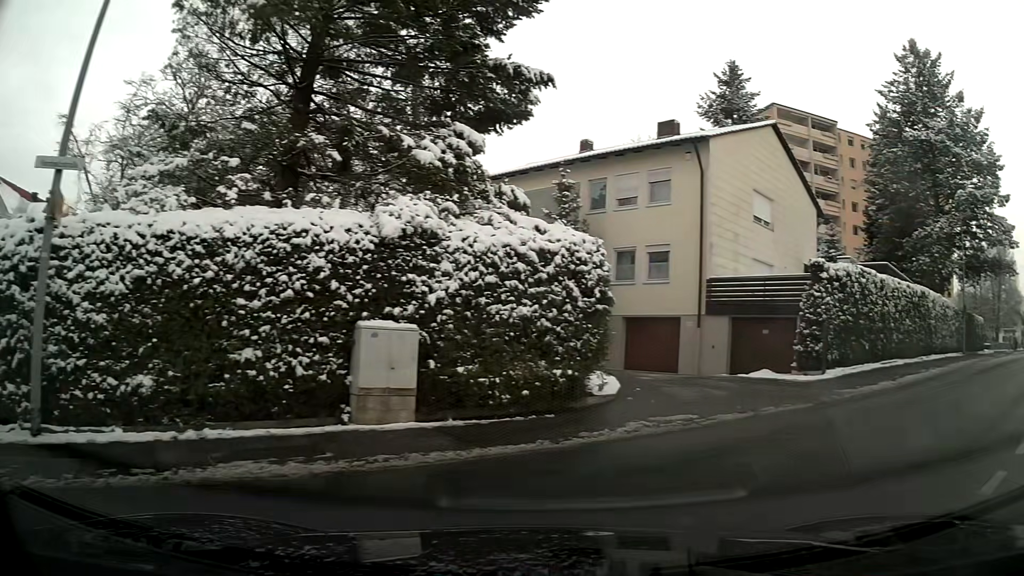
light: Day
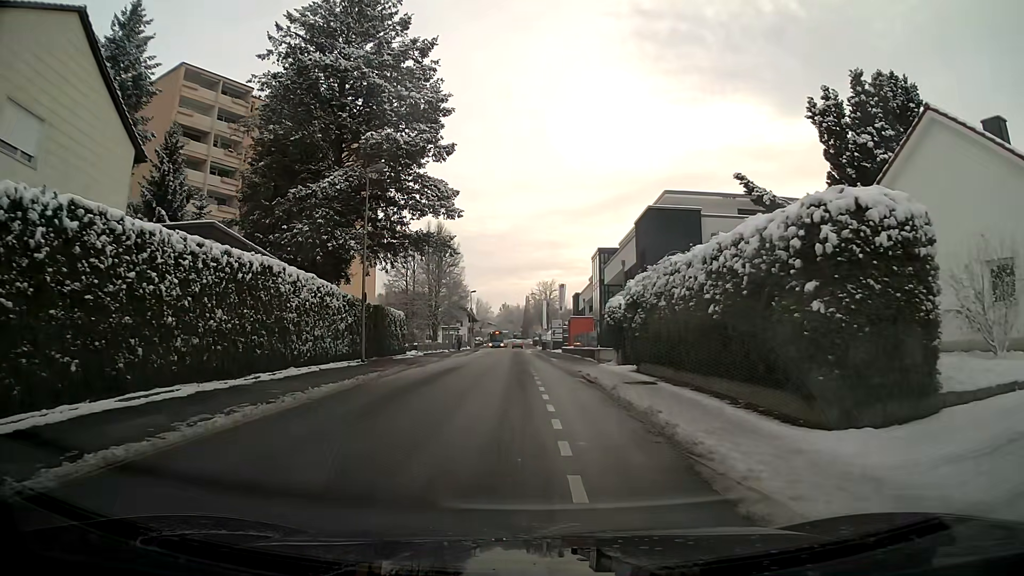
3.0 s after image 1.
(+6.6, +11.1) m; +39°
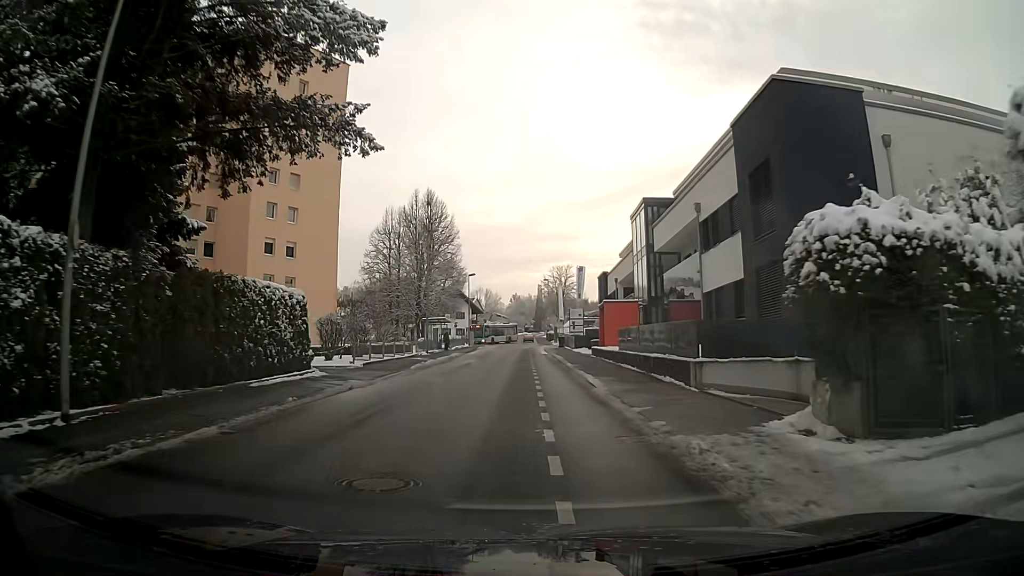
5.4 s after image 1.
(-0.2, +19.4) m; -1°
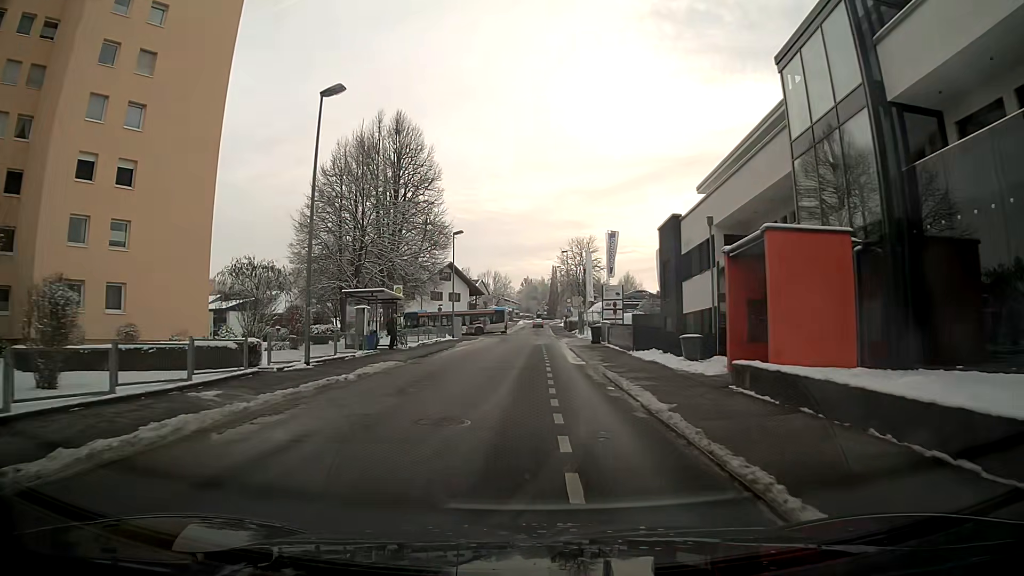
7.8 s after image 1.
(-0.2, +25.4) m; -1°
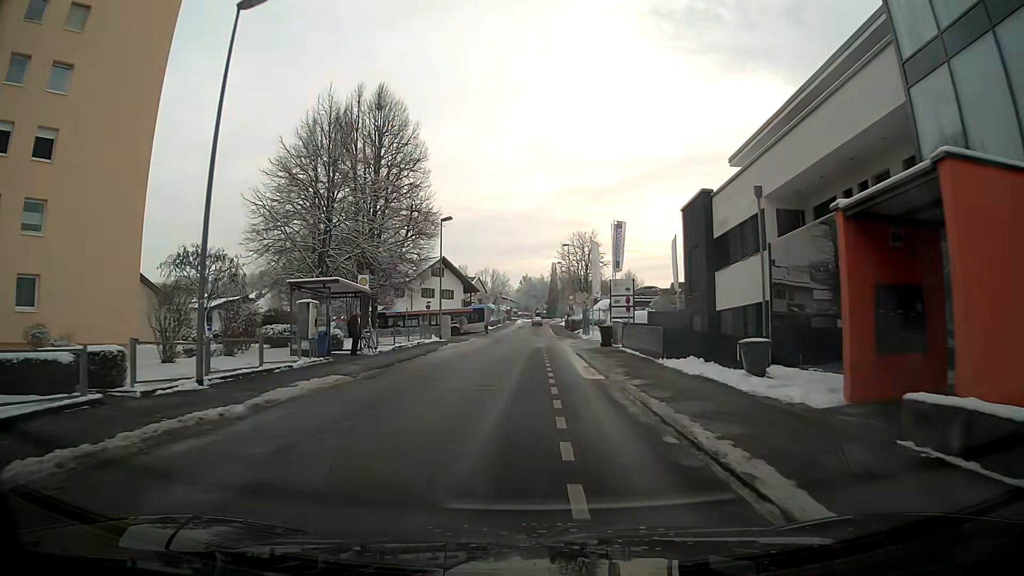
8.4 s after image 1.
(0.0, +6.3) m; 0°
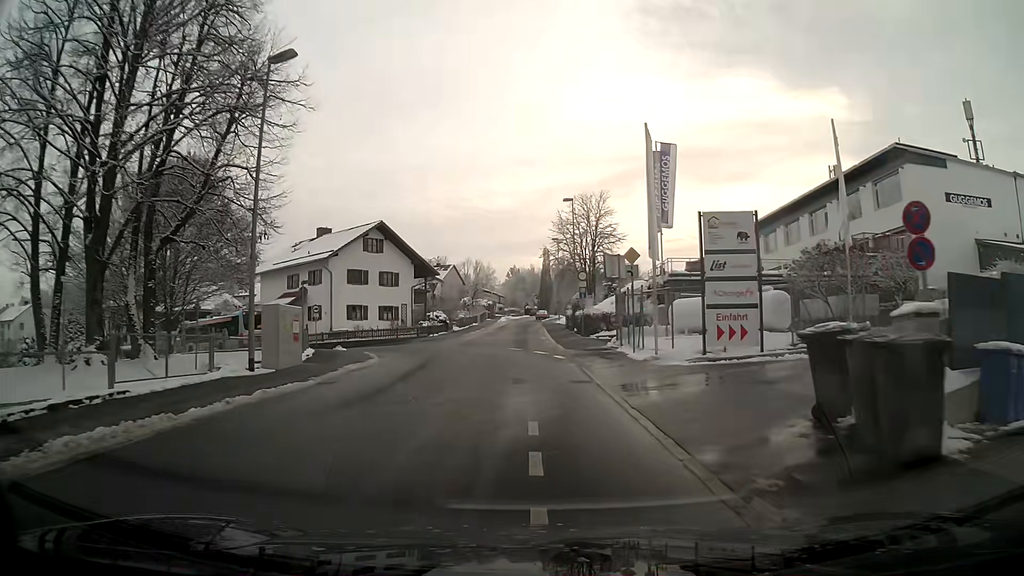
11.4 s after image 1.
(+0.3, +28.6) m; +1°
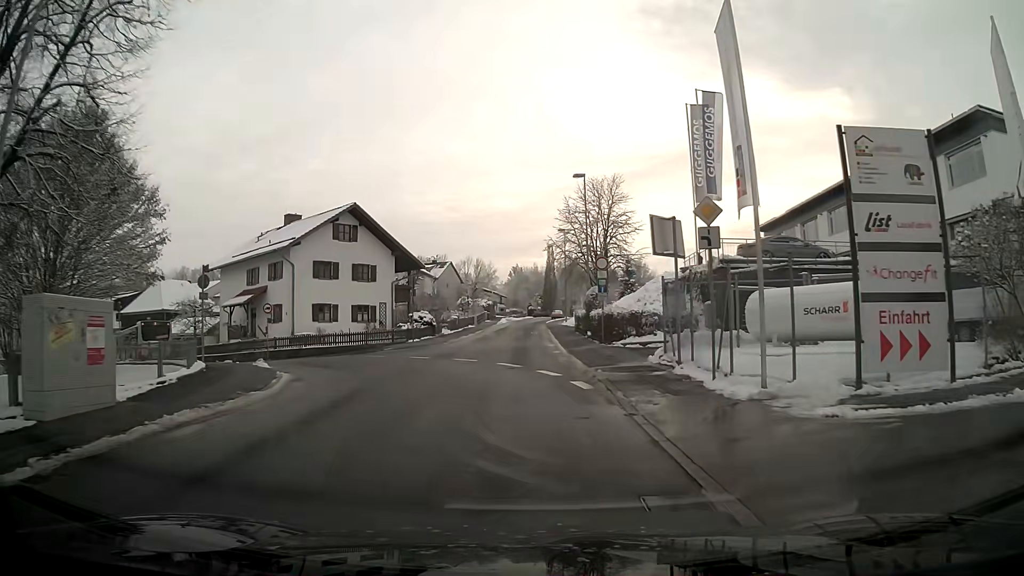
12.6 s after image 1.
(0.0, +9.2) m; -1°
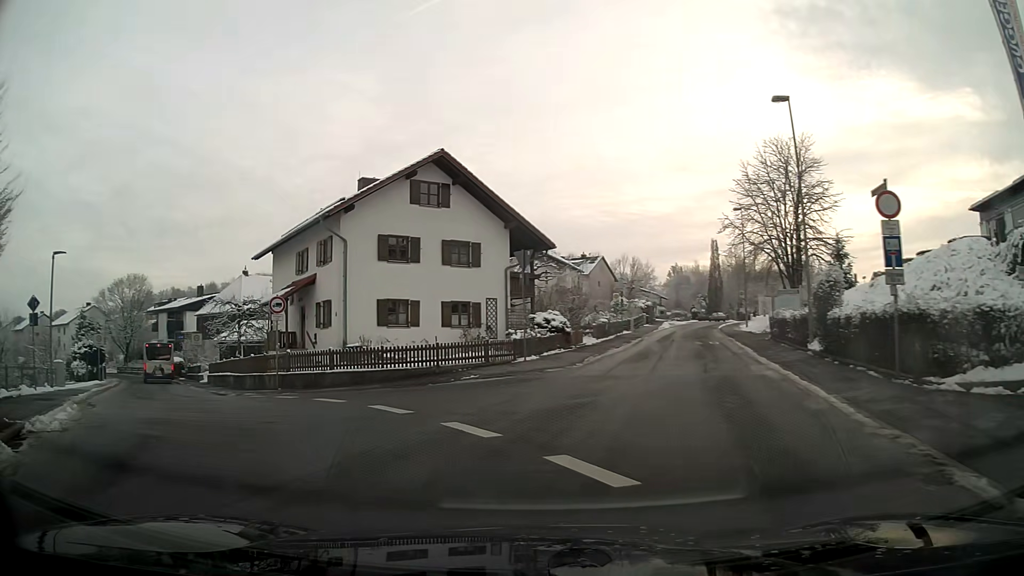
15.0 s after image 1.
(-1.6, +15.8) m; -19°
(-2, +10) (-7, +18) (-13, +27) (-17, +36) (-22, +44) (-27, +53) (-32, +62) (-38, +70) (-45, +77) (-53, +83) m
